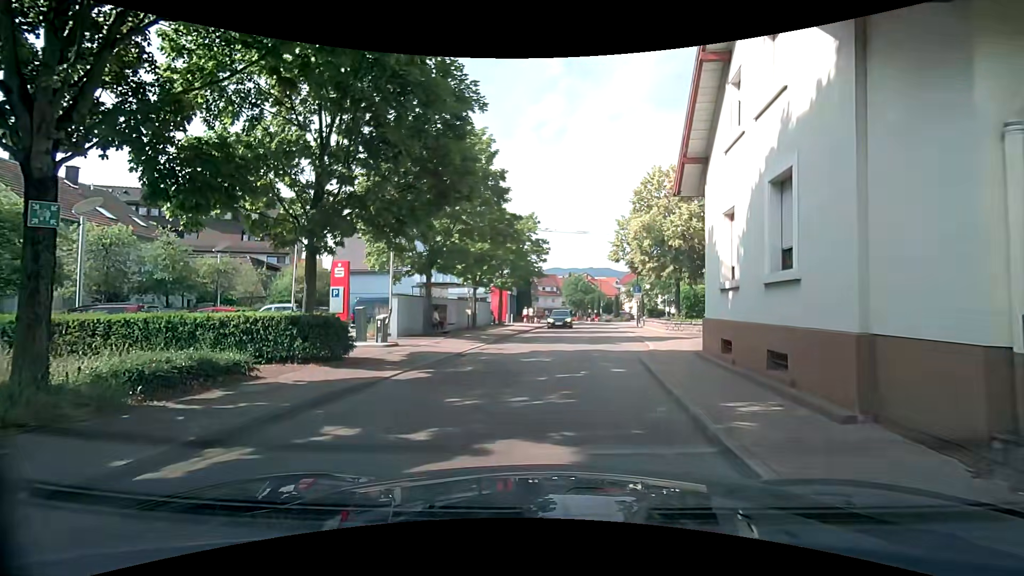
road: tertiary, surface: asphalt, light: Day
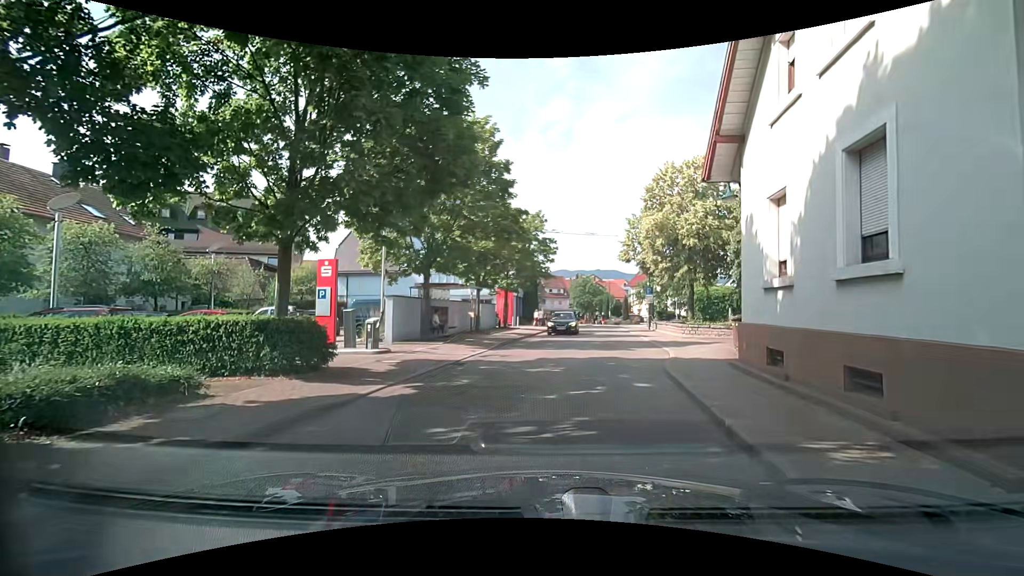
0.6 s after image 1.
(0.0, +1.7) m; 0°
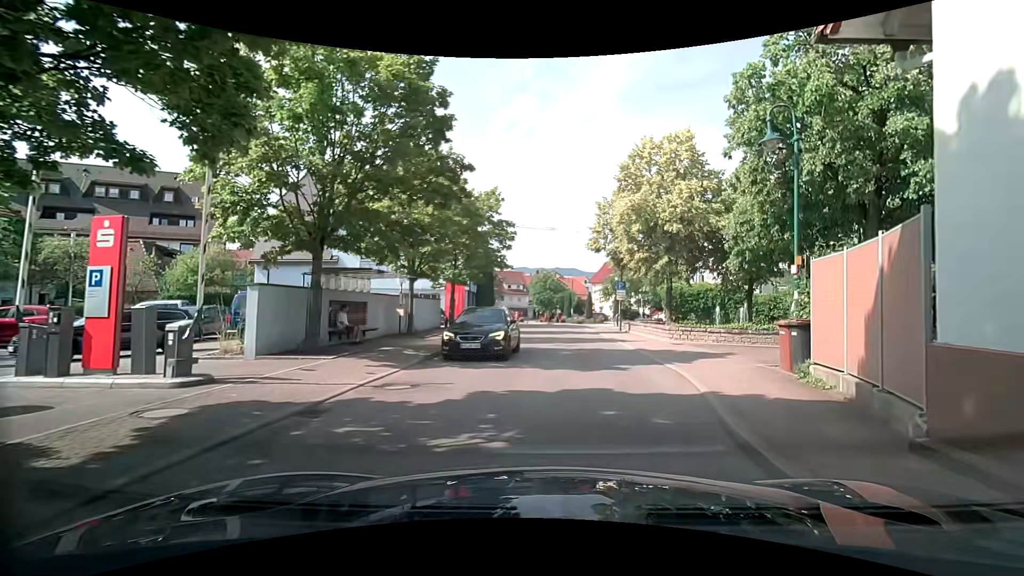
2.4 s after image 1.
(0.0, +6.4) m; +2°
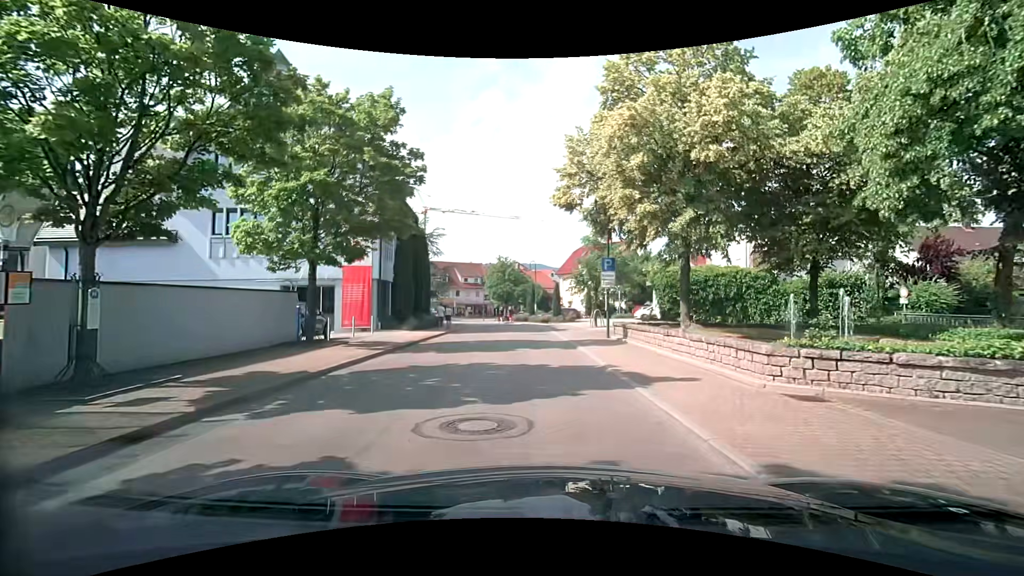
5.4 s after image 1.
(+1.4, +13.5) m; +7°
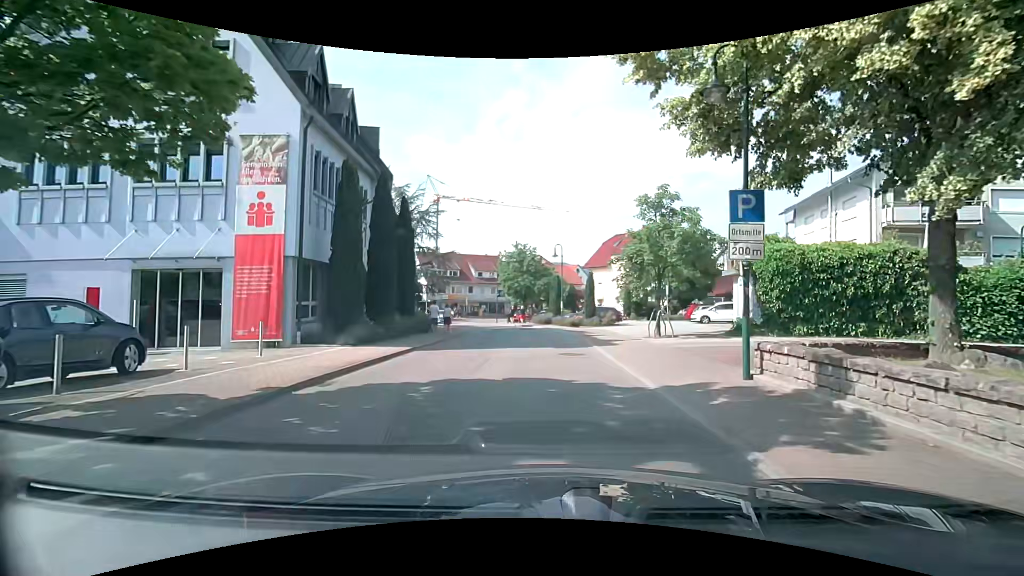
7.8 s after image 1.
(-0.7, +11.9) m; -5°
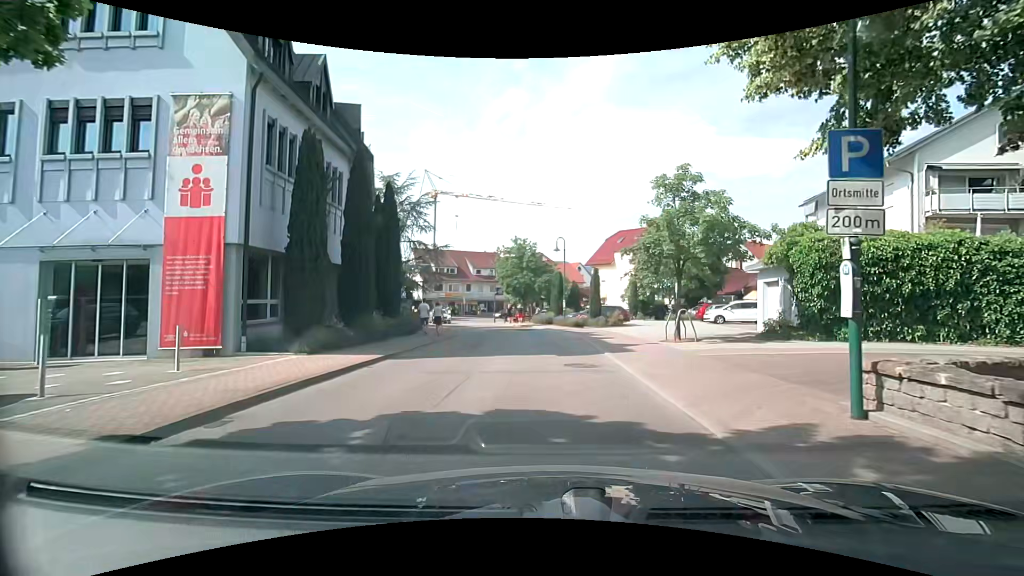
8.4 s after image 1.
(0.0, +3.1) m; 0°
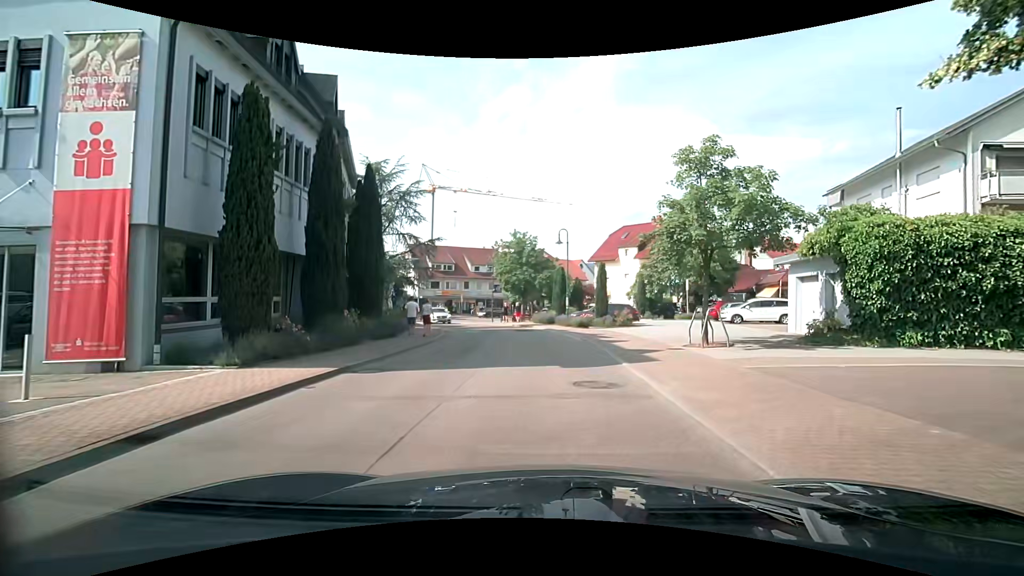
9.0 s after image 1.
(0.0, +3.1) m; 0°
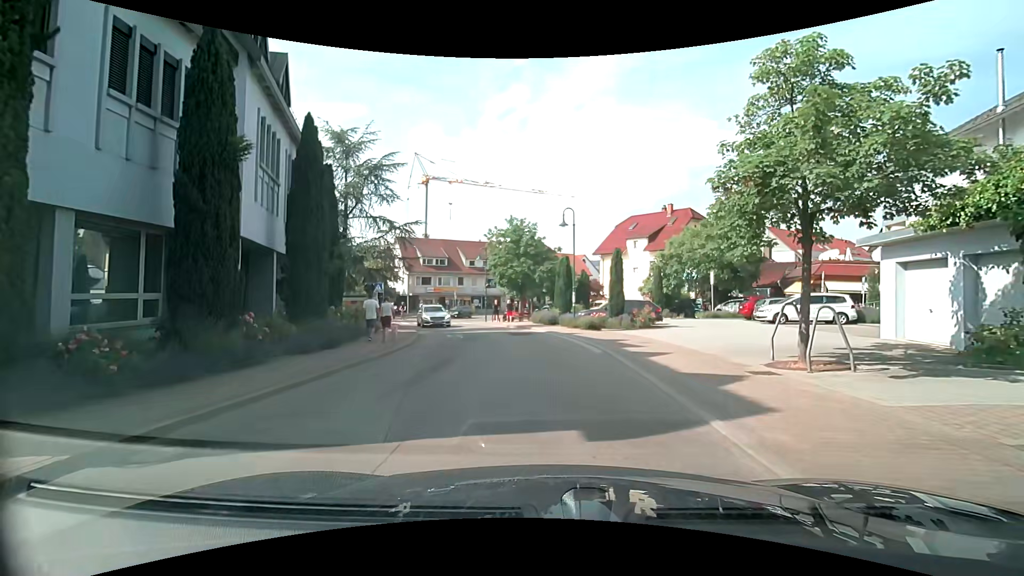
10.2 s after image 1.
(-0.1, +6.0) m; -1°
